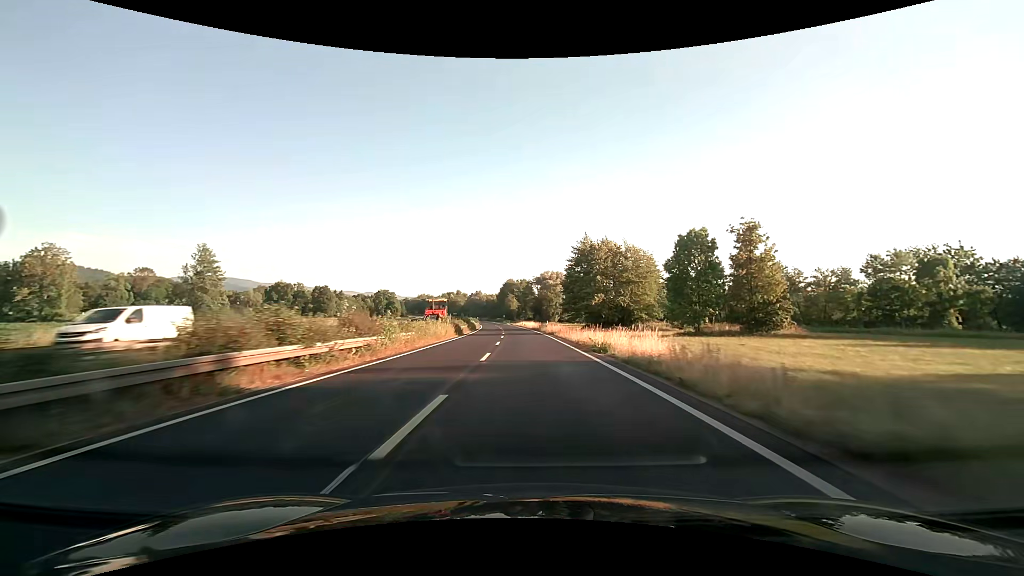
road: trunk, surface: asphalt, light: Day
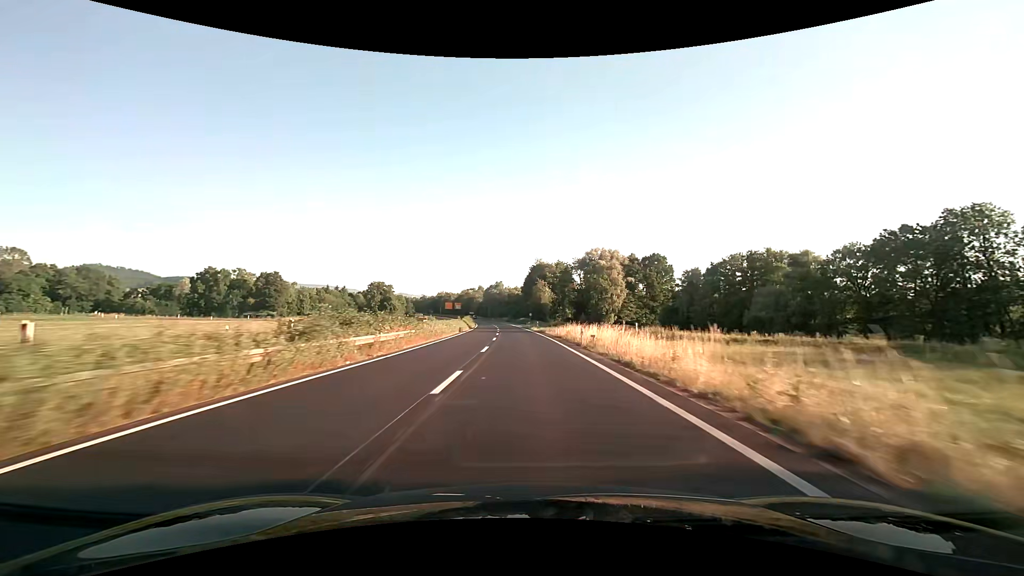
(-2.5, +79.3) m; -4°
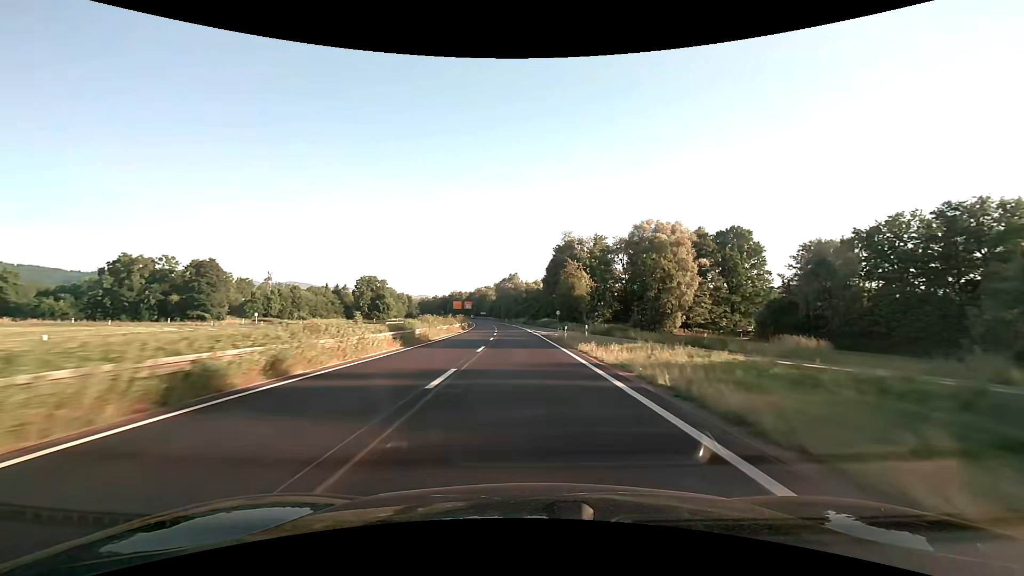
(-0.7, +47.2) m; -2°
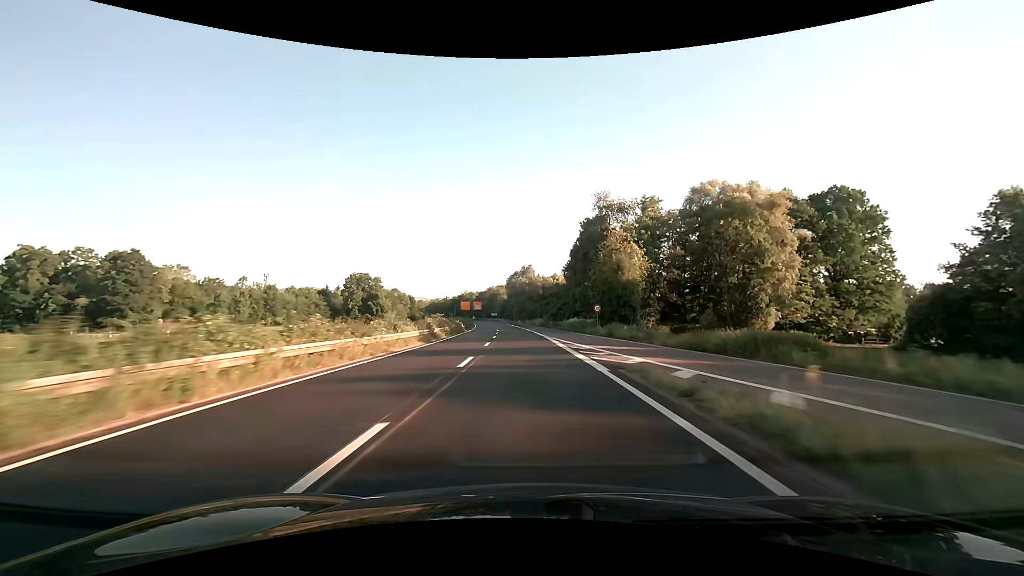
(-0.5, +31.4) m; -2°
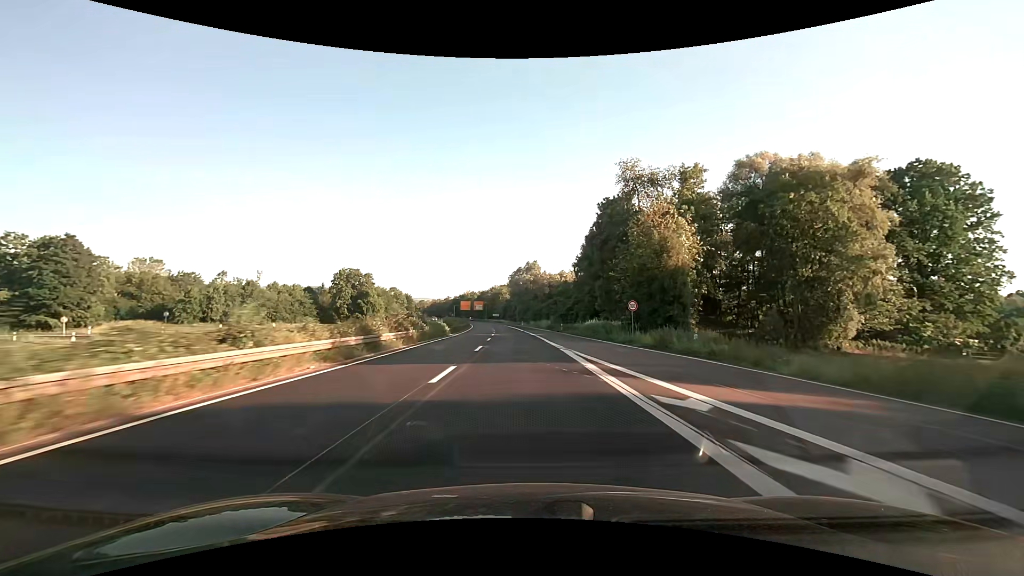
(-0.1, +15.7) m; -1°
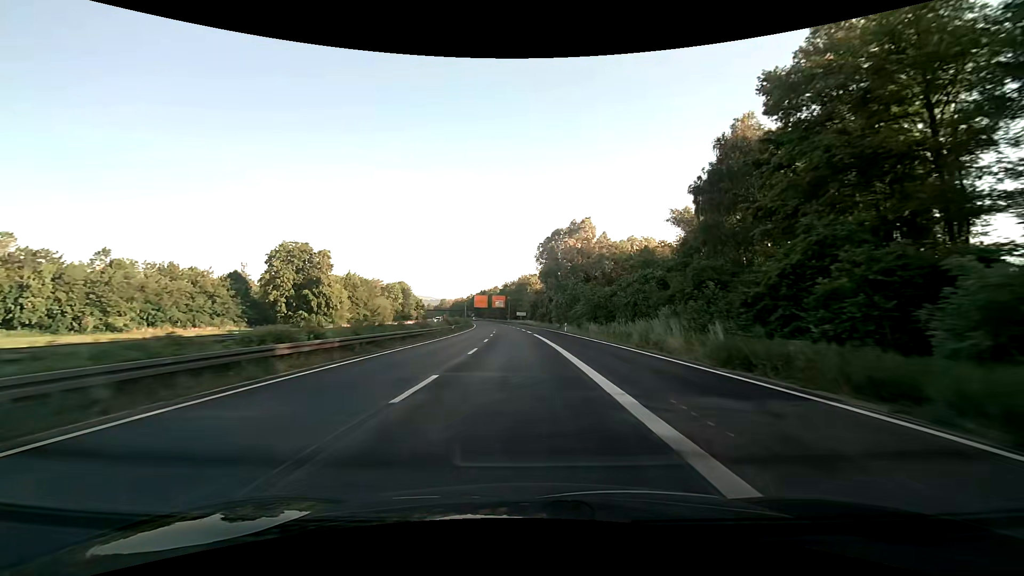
(-1.8, +62.7) m; -3°
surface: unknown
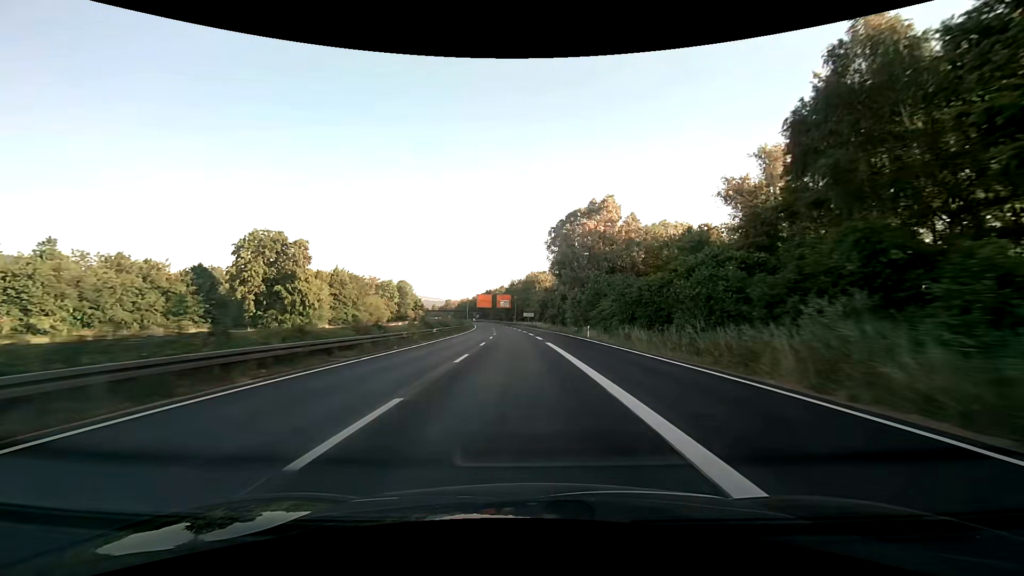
(-0.2, +15.7) m; -1°
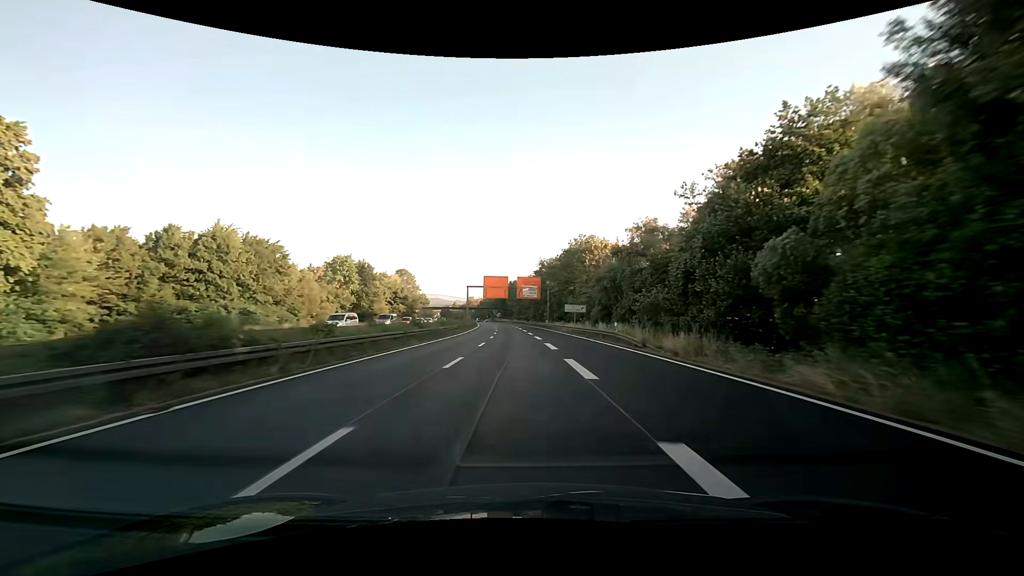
(-1.9, +62.5) m; -4°
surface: asphalt
